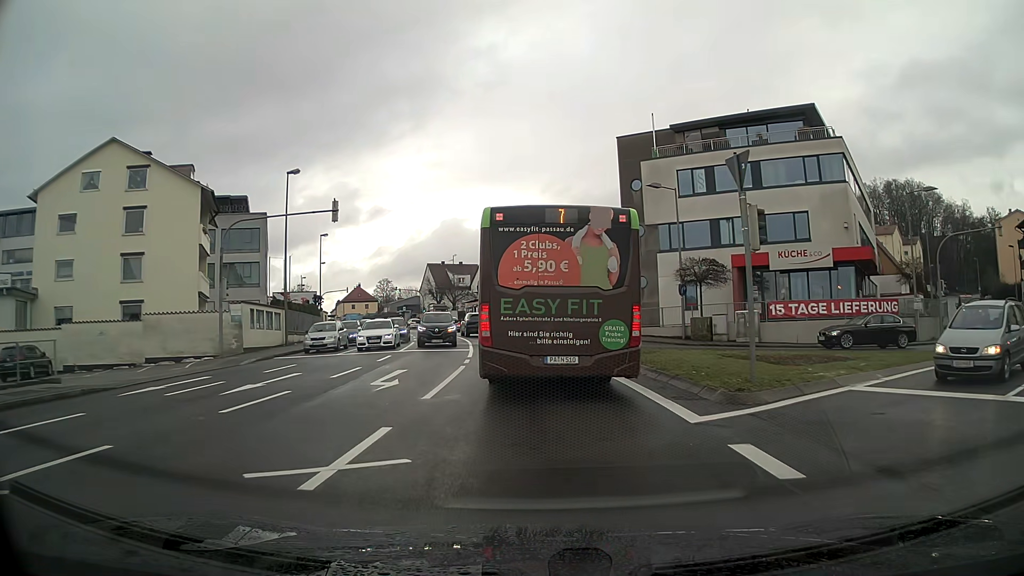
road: tertiary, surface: asphalt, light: Day
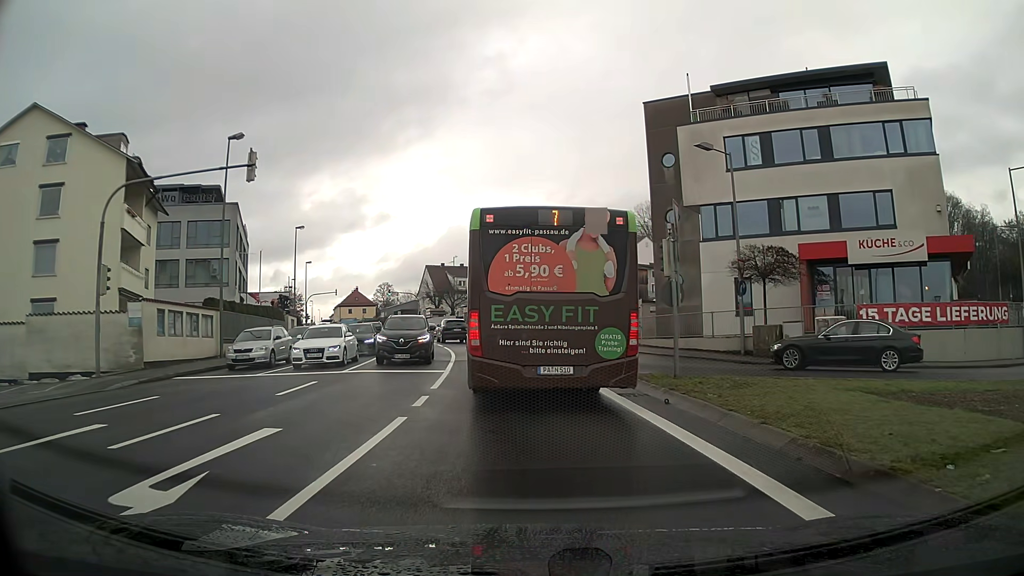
(0.0, +9.1) m; 0°
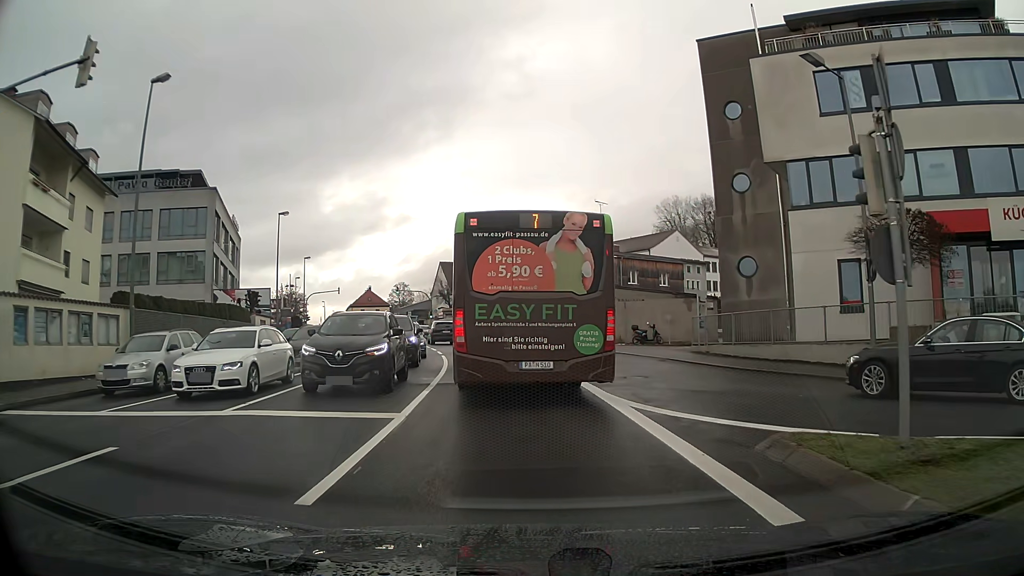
(-0.2, +9.2) m; -2°
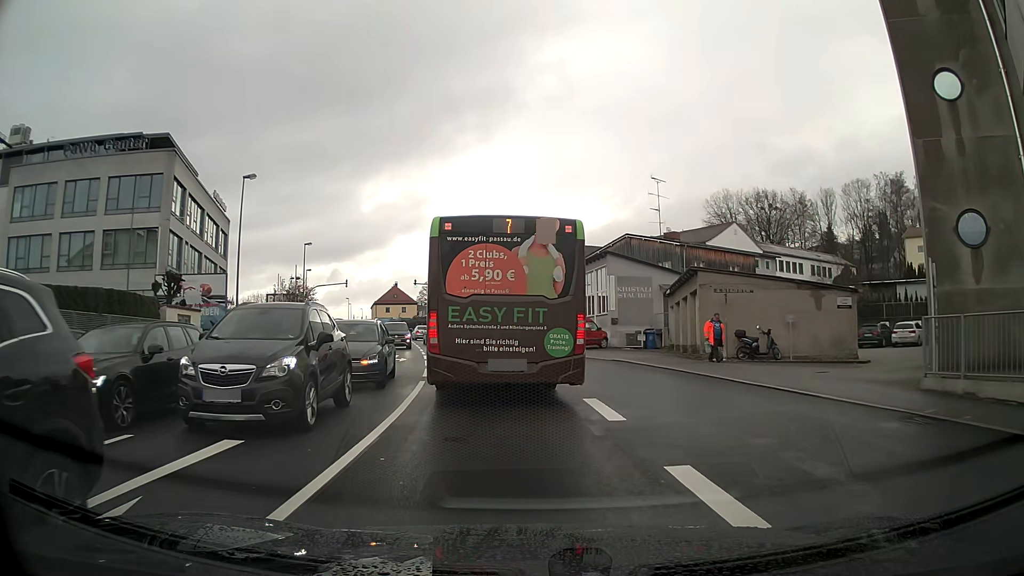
(-0.3, +13.2) m; -3°
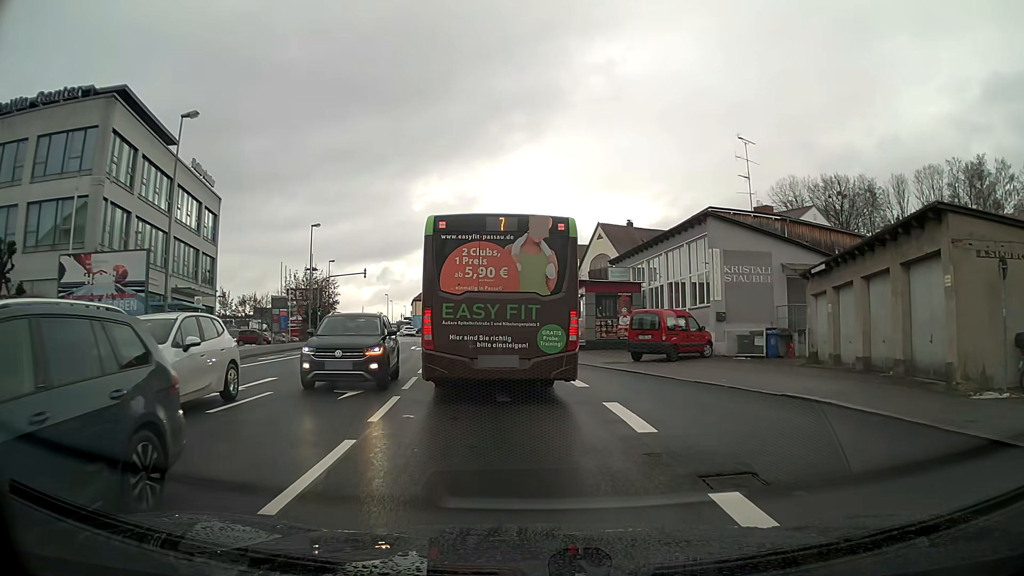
(-0.5, +13.1) m; -4°
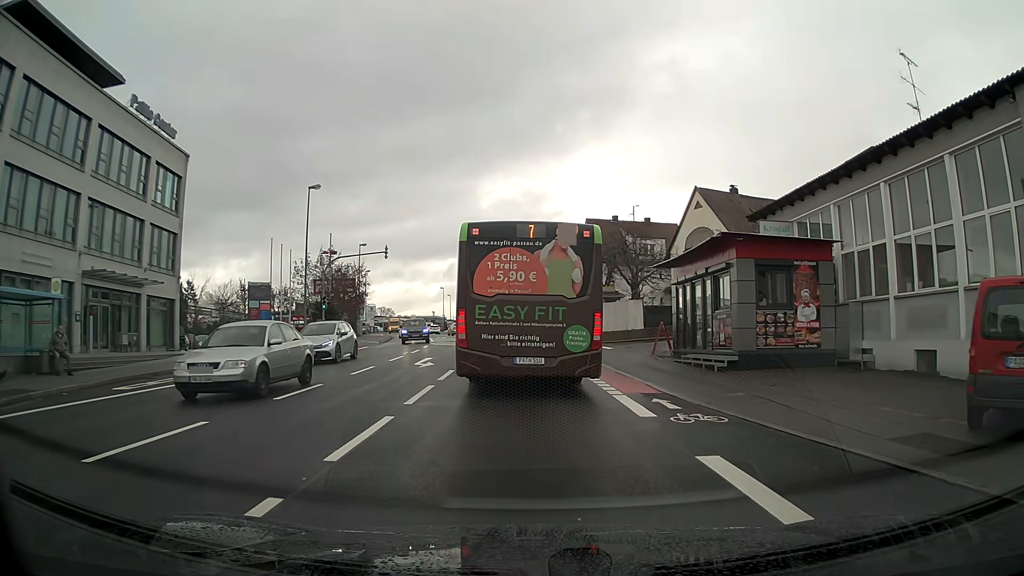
(-0.8, +16.4) m; -5°
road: tertiary_link
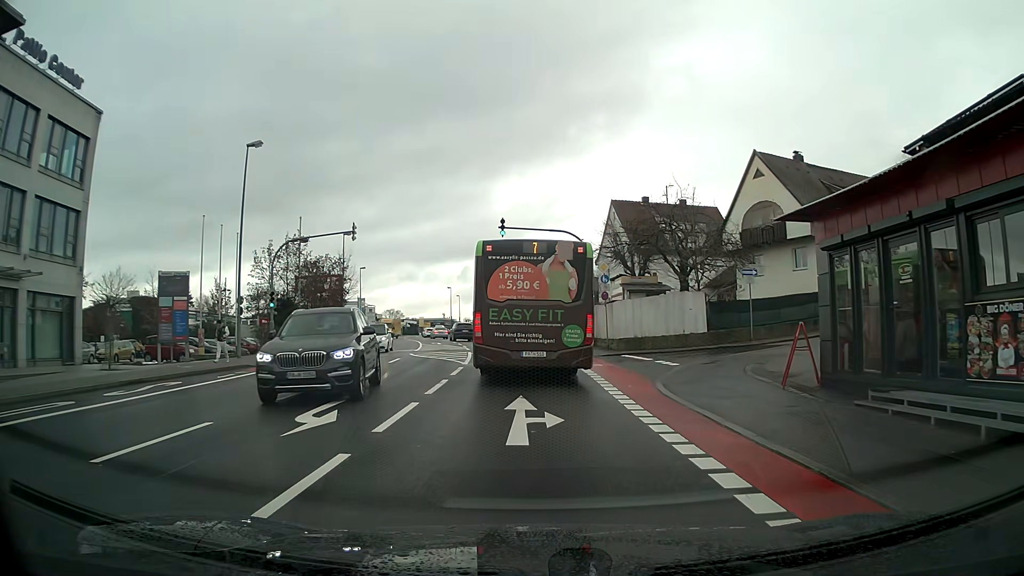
(-0.1, +11.9) m; -1°
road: tertiary
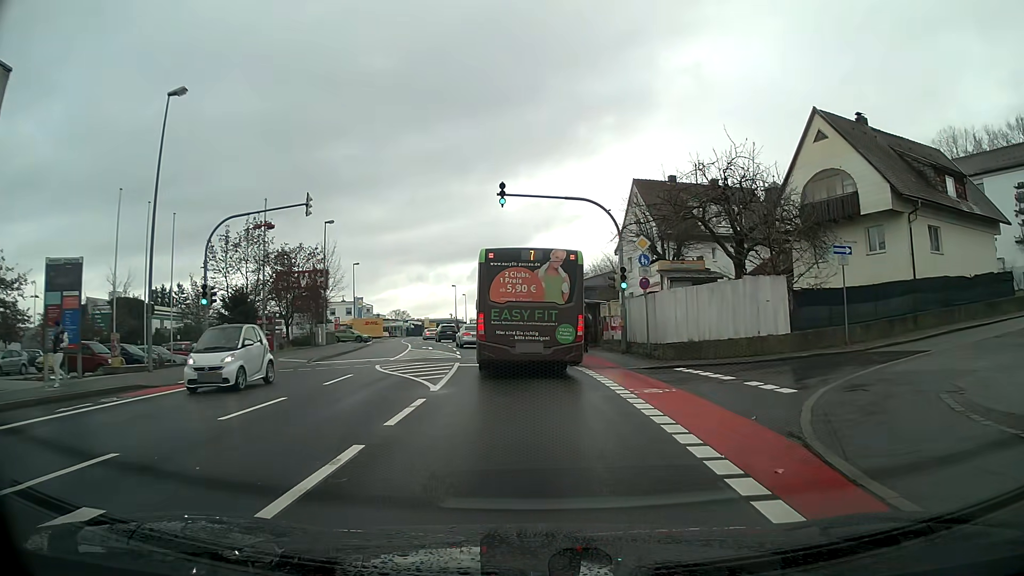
(-0.1, +8.7) m; -1°
(0, +10) (0, +20) (-1, +30) (-3, +40) (-5, +50) (-7, +59) (-9, +69) (-11, +79) (-13, +89) (-15, +99) m
